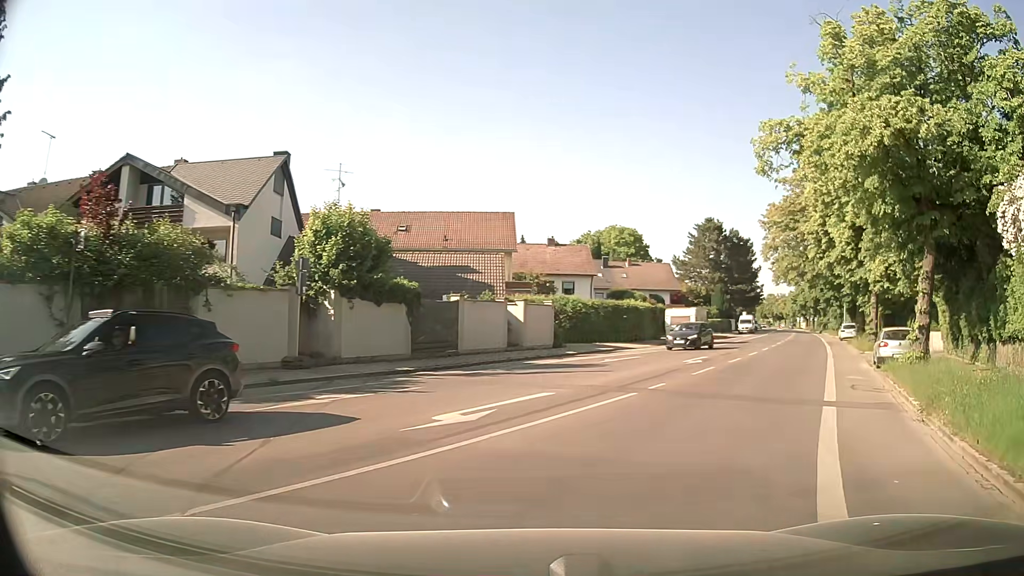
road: secondary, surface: asphalt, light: Day
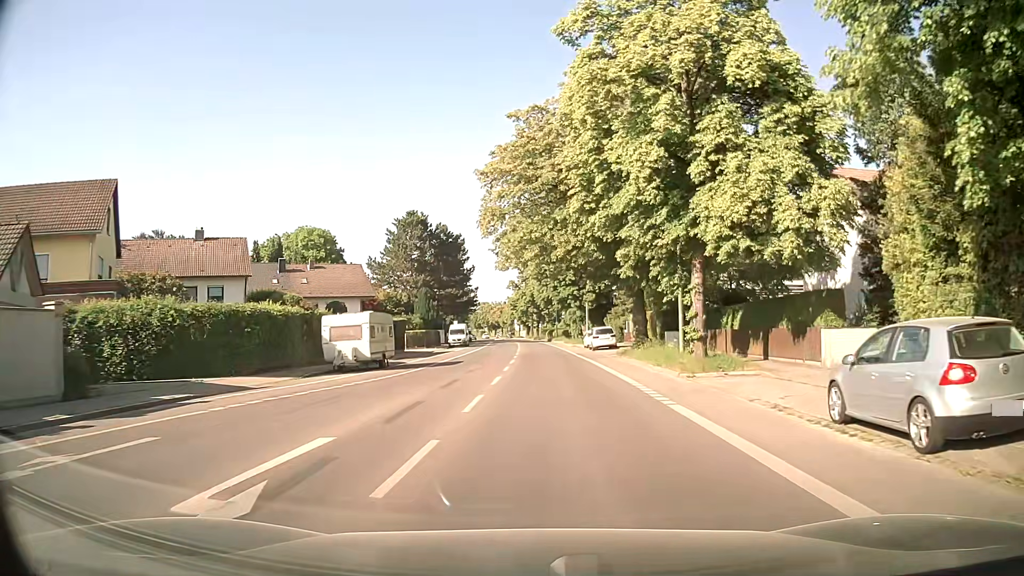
(+5.4, +18.0) m; +26°
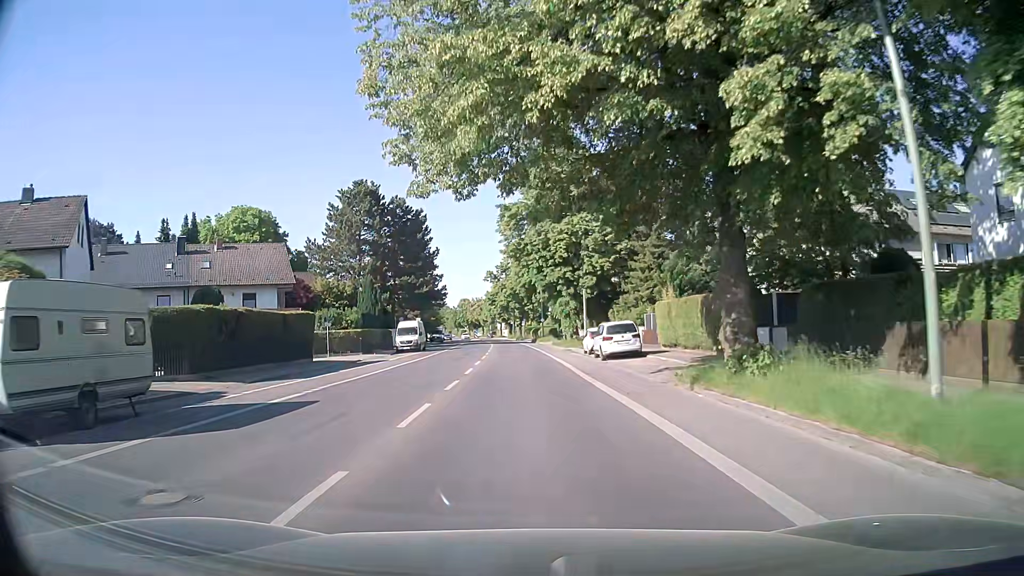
(+0.7, +20.2) m; +1°
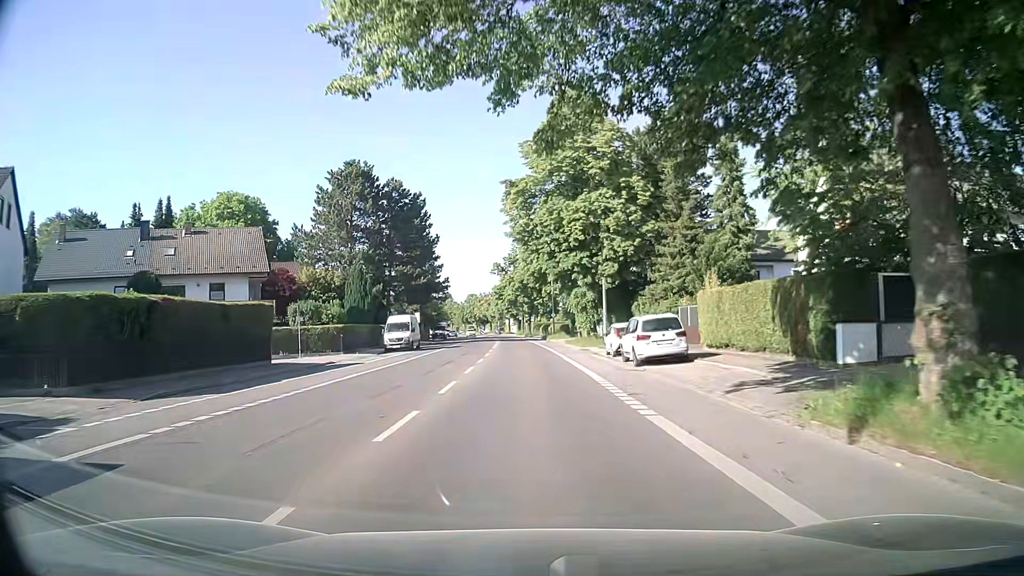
(0.0, +7.6) m; +1°
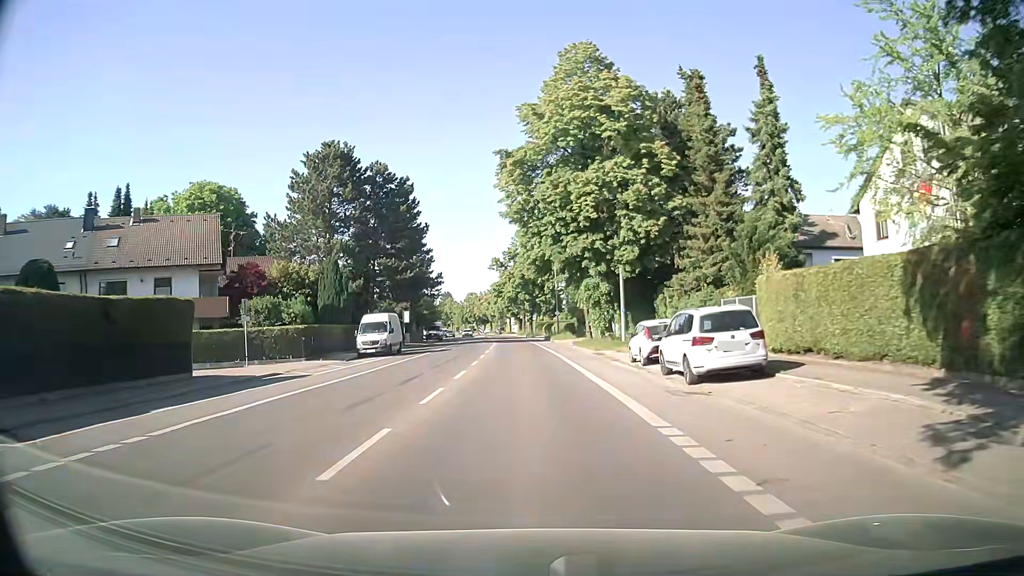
(-0.2, +7.9) m; -1°
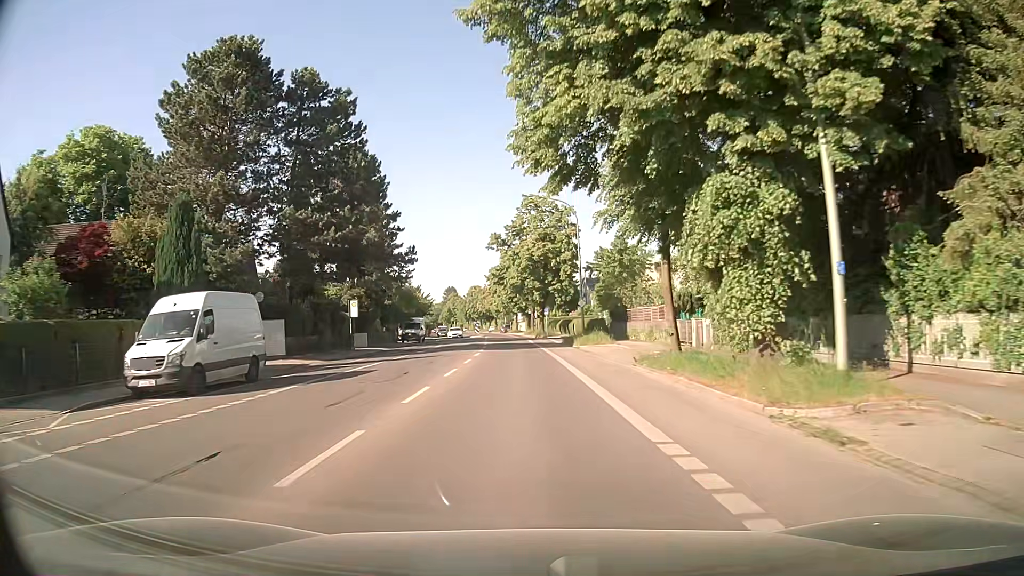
(-0.4, +24.3) m; -1°
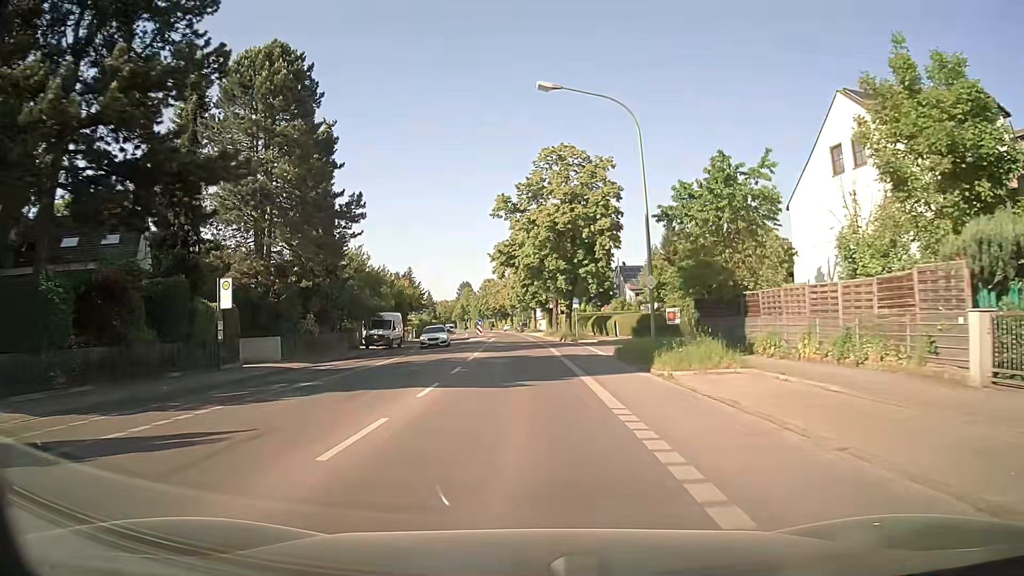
(-0.4, +22.6) m; -3°
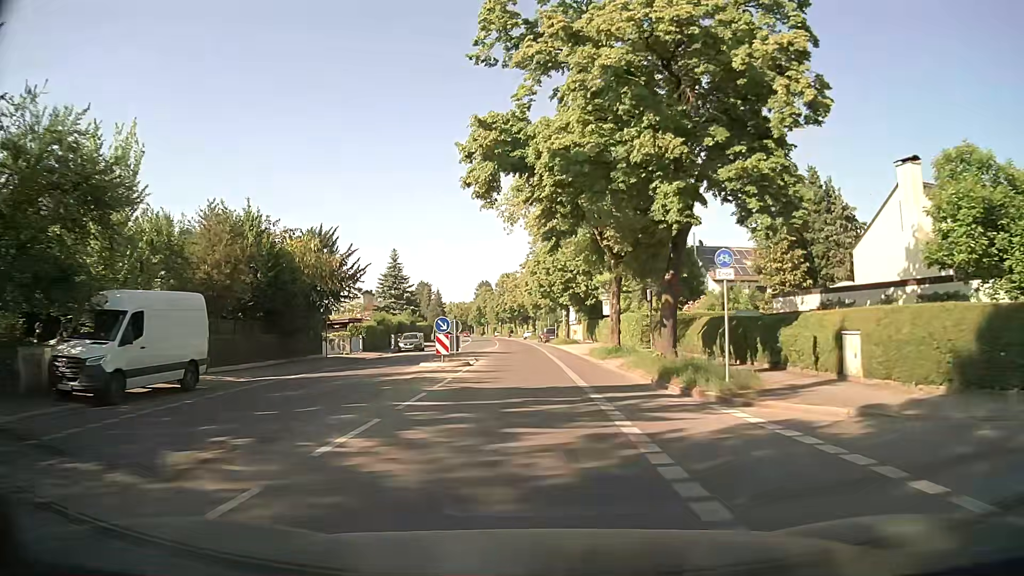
(-0.2, +35.8) m; -2°
(0, +10) (0, +20) (0, +30) (-1, +40) (-1, +50) (-1, +60) (-2, +70) (-3, +80) (-3, +90) (-4, +100) m
